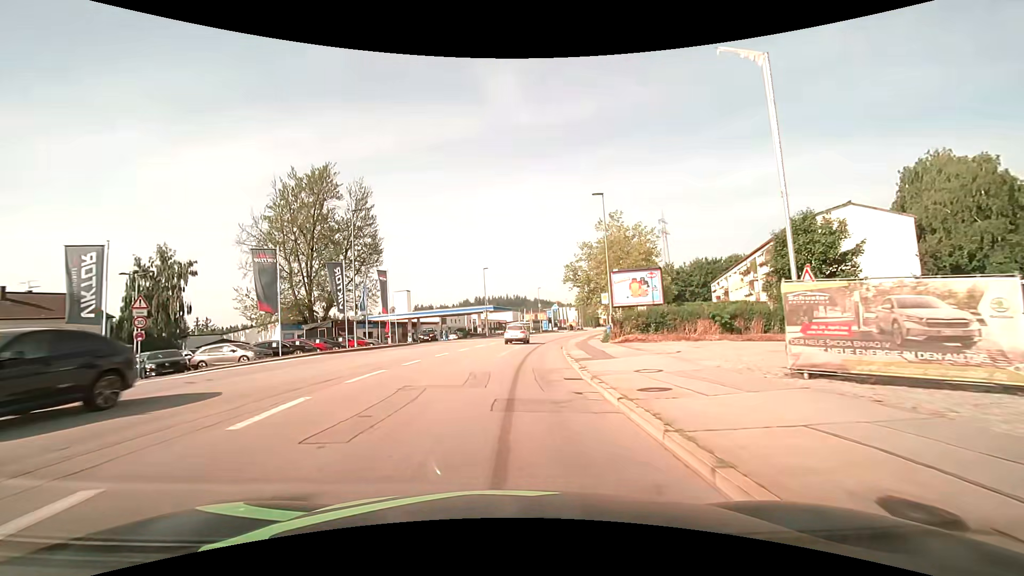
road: tertiary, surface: asphalt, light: Day
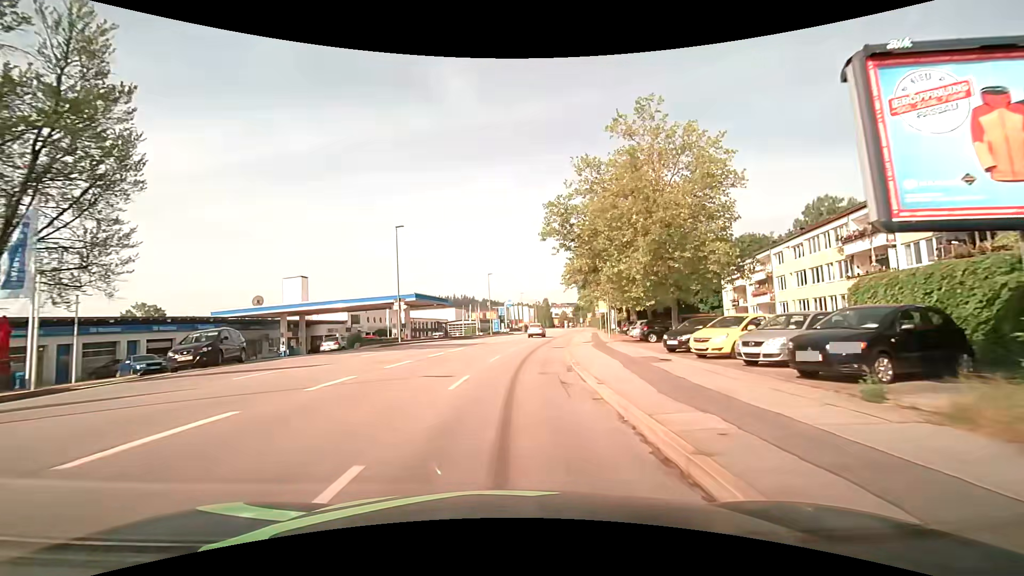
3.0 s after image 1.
(+1.4, +31.3) m; +6°
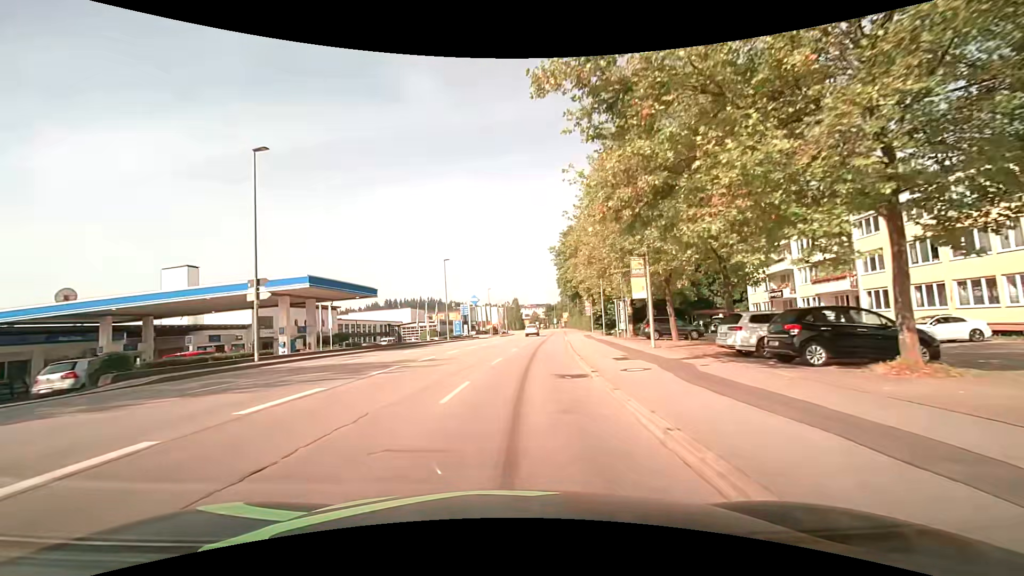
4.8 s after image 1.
(+0.6, +19.7) m; +4°
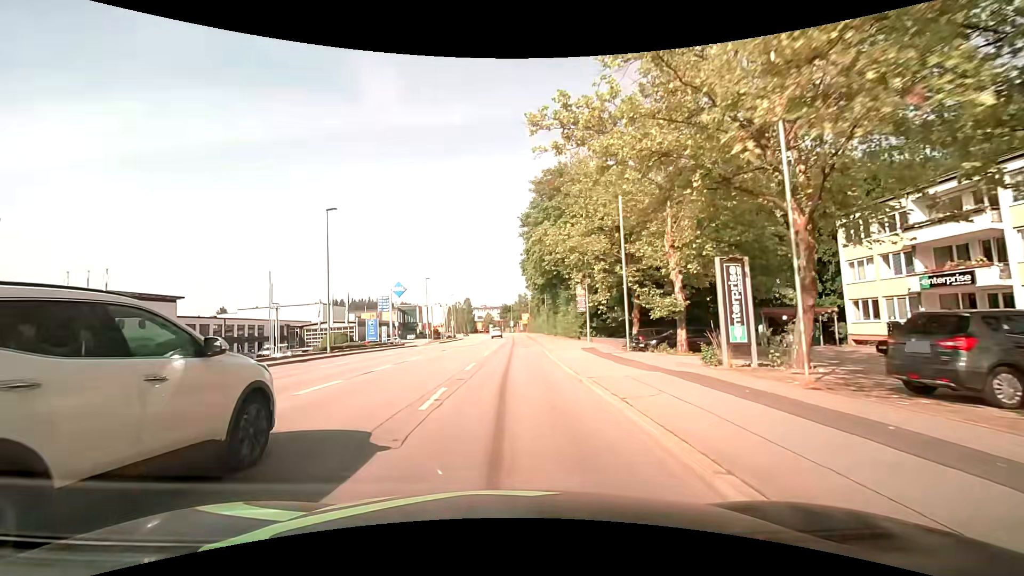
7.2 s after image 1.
(+1.5, +27.1) m; +6°
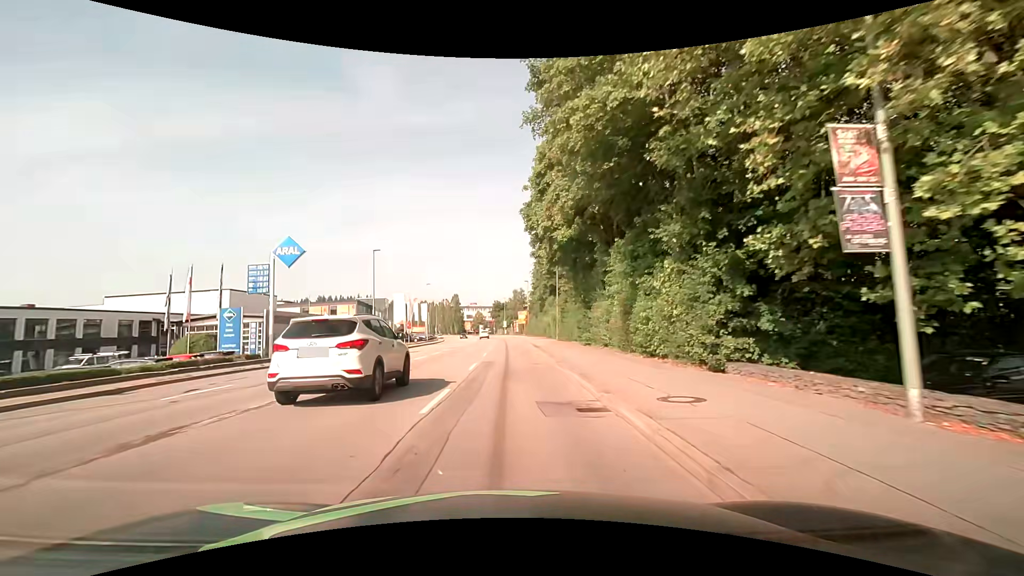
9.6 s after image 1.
(+0.1, +28.1) m; 0°
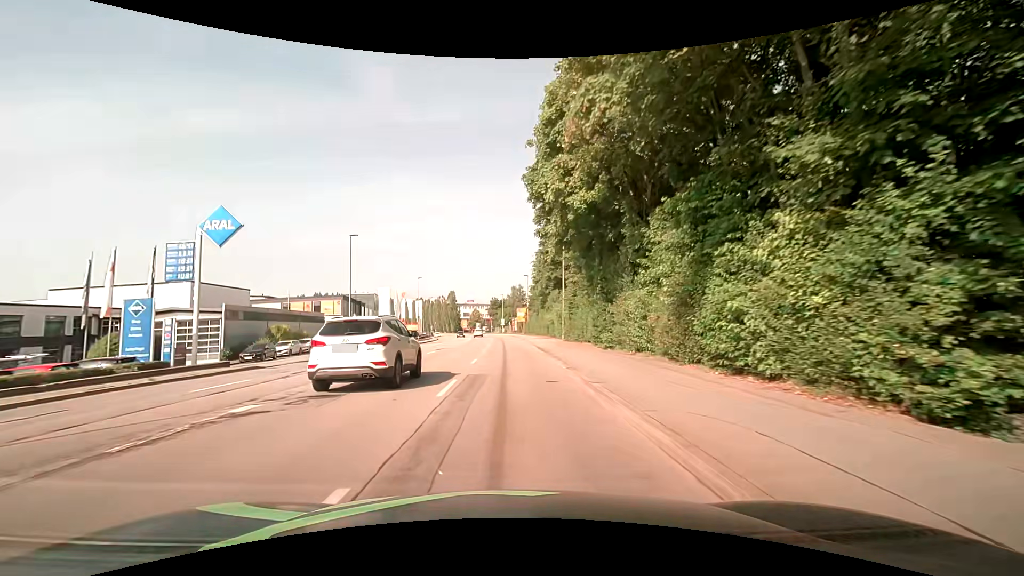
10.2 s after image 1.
(0.0, +7.1) m; 0°
